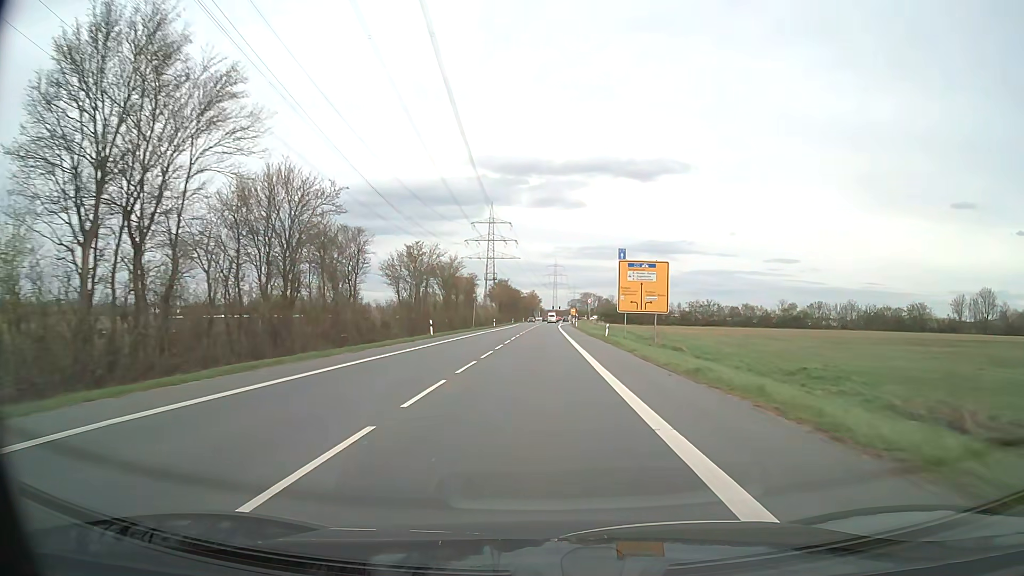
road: secondary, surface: asphalt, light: Day
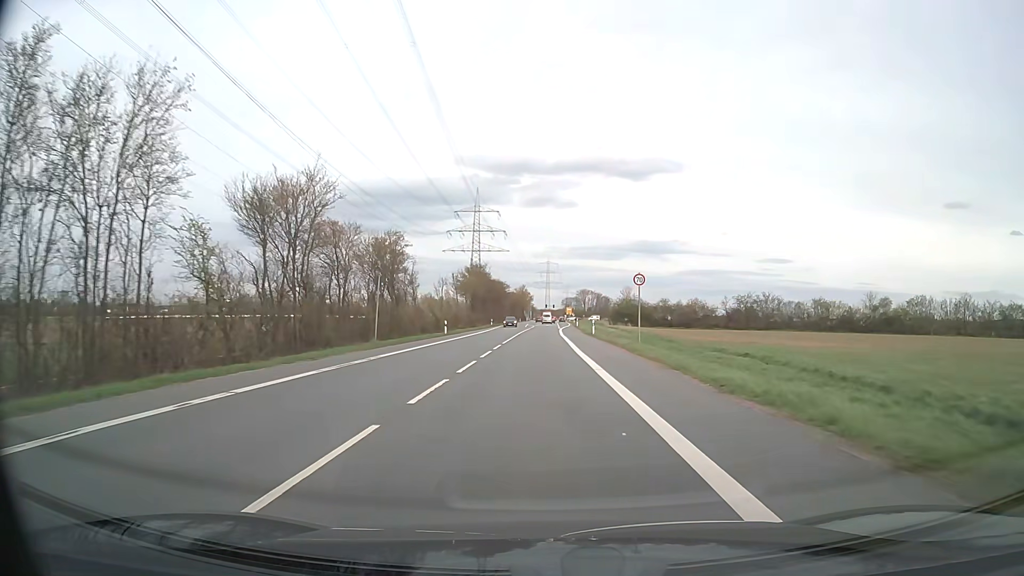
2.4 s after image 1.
(+0.1, +41.9) m; +1°
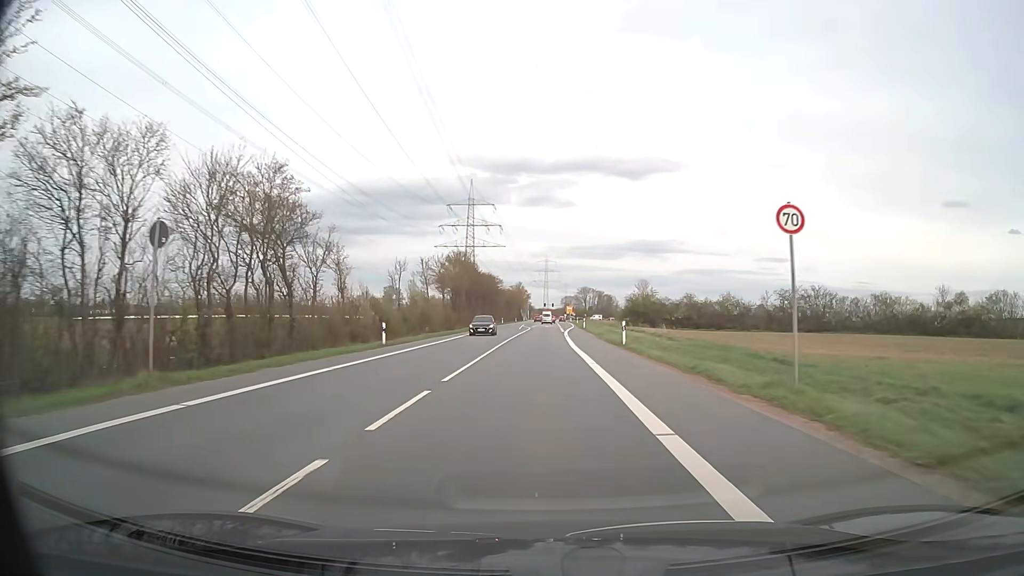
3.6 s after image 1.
(0.0, +20.3) m; 0°
